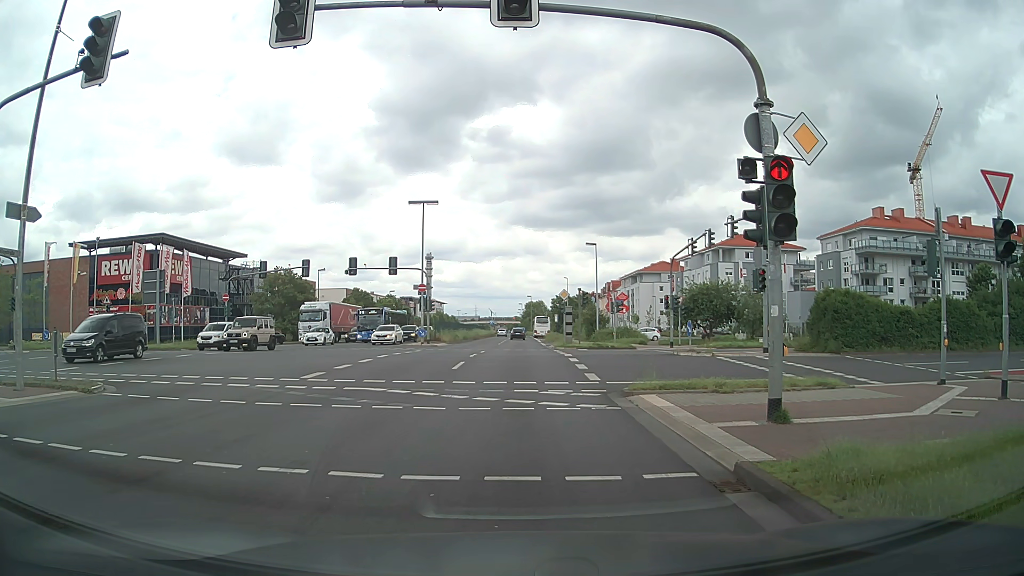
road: primary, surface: asphalt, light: Day
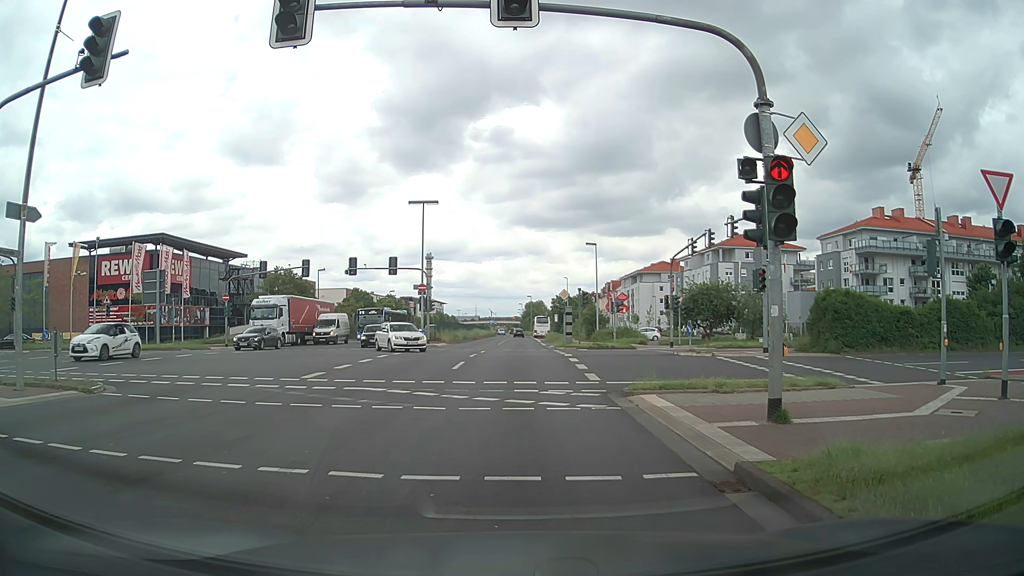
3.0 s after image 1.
(0.0, 0.0) m; 0°
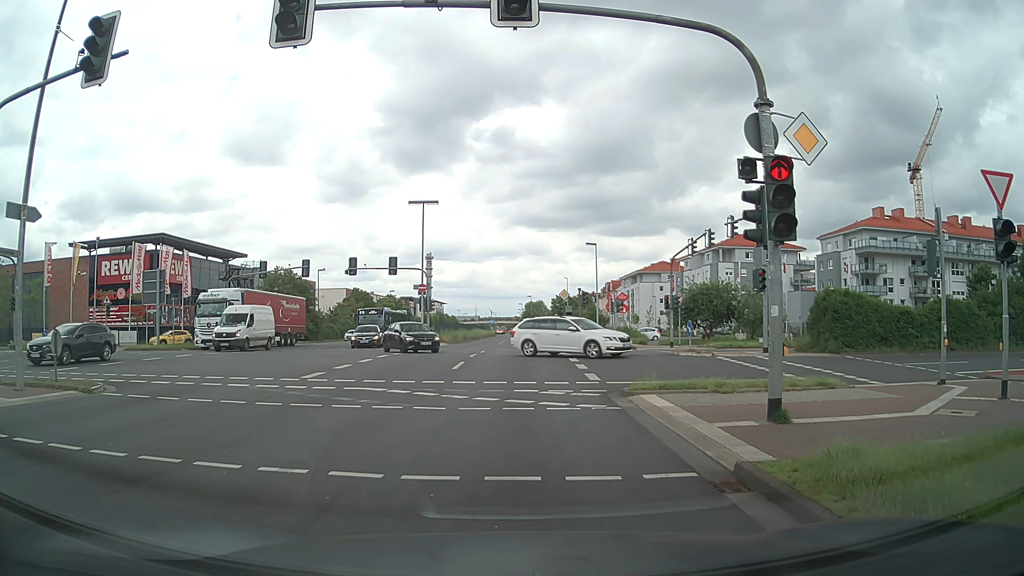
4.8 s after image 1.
(0.0, 0.0) m; 0°
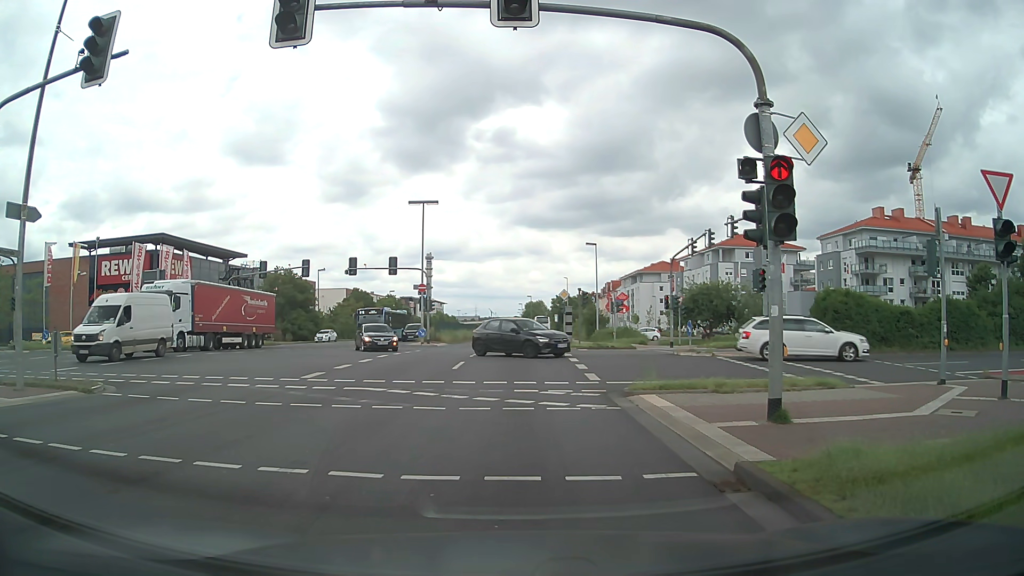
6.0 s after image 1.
(0.0, 0.0) m; 0°
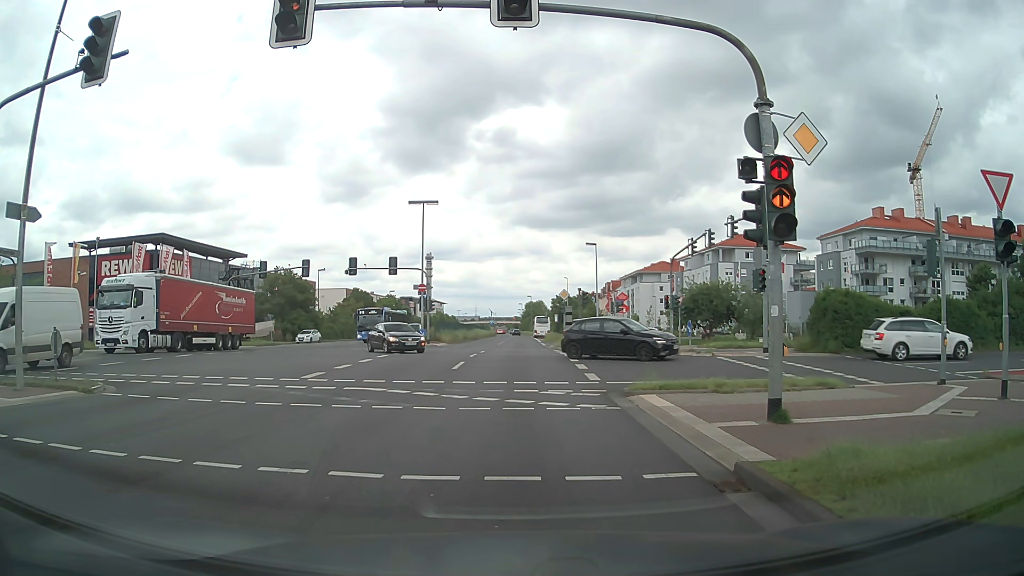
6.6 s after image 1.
(0.0, 0.0) m; 0°
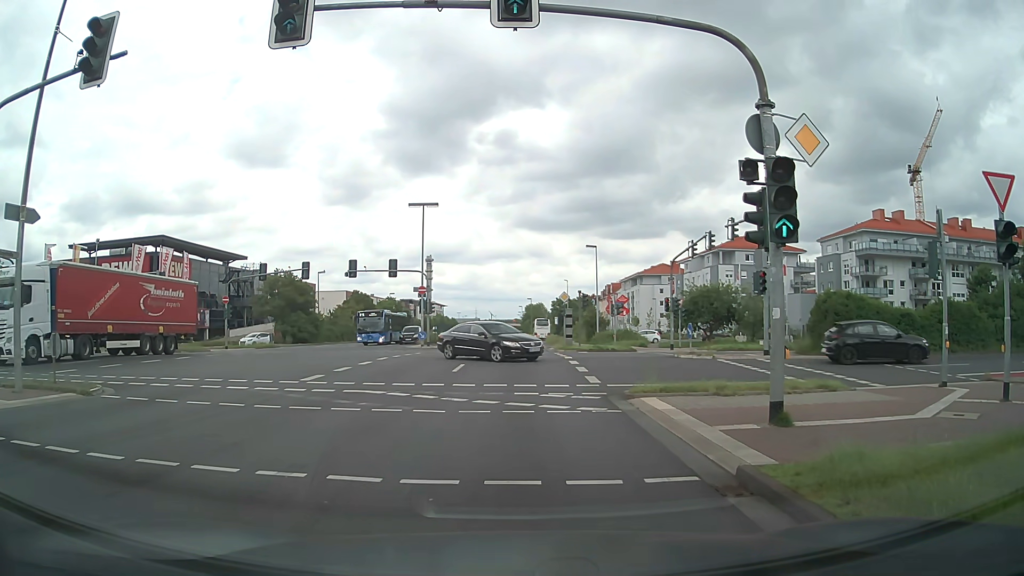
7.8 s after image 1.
(0.0, 0.0) m; 0°
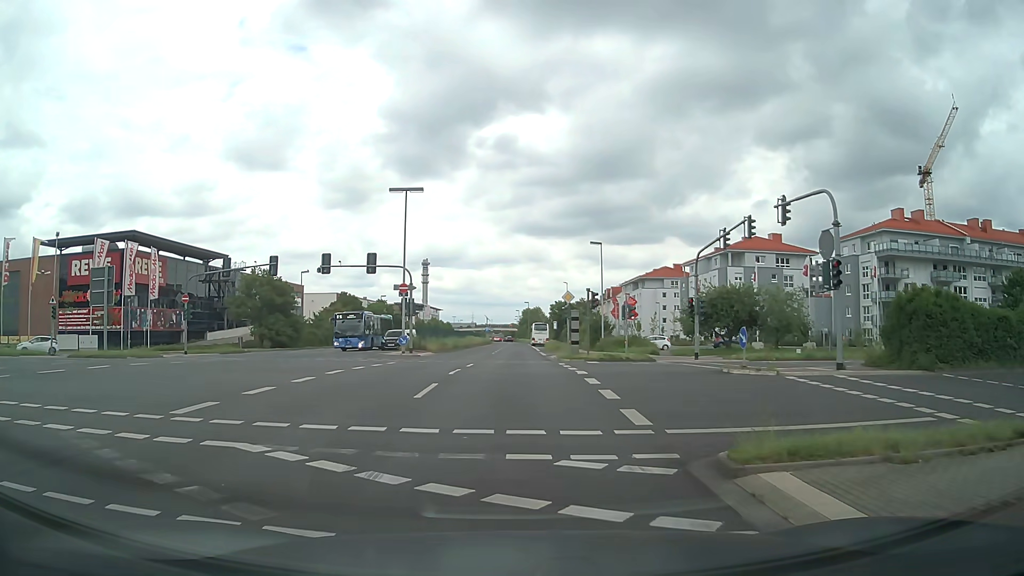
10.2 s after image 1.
(+0.2, +7.1) m; +2°
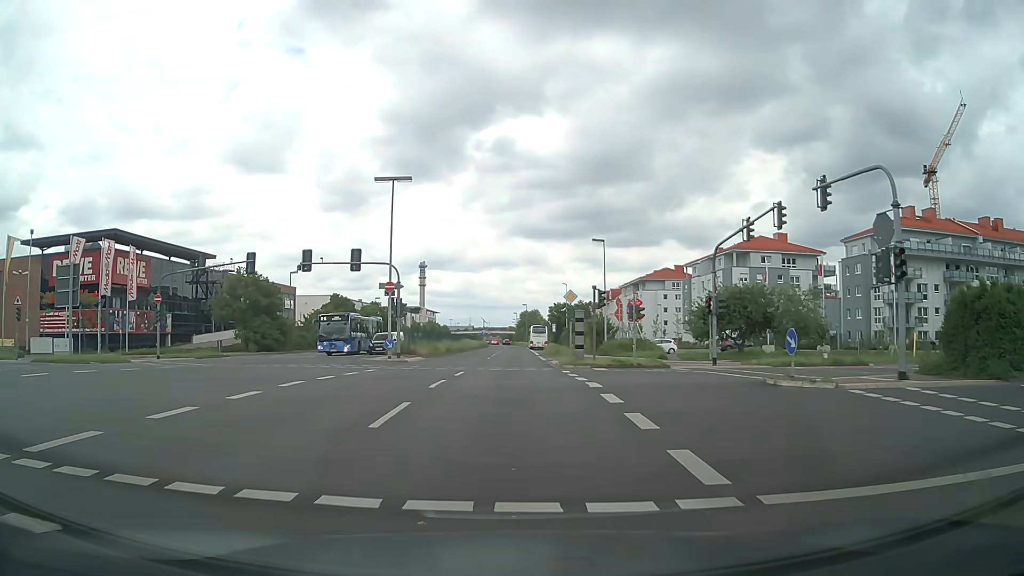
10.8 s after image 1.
(0.0, +3.9) m; 0°
(0, +10) (0, +20) (0, +30) (0, +40) (0, +50) (0, +60) (+1, +70) (+1, +80) (0, +90) (0, +100) m
